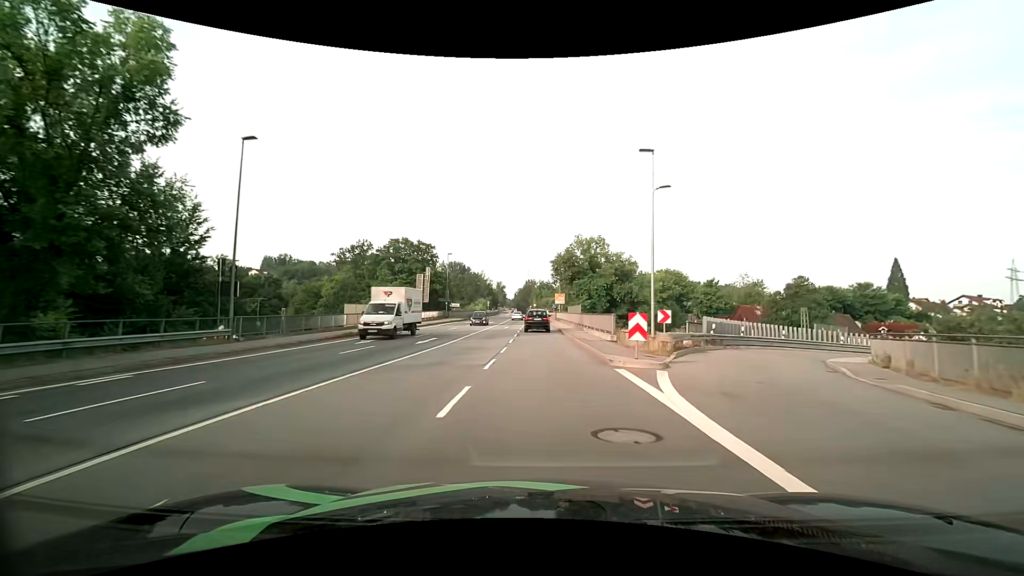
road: primary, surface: asphalt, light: Day
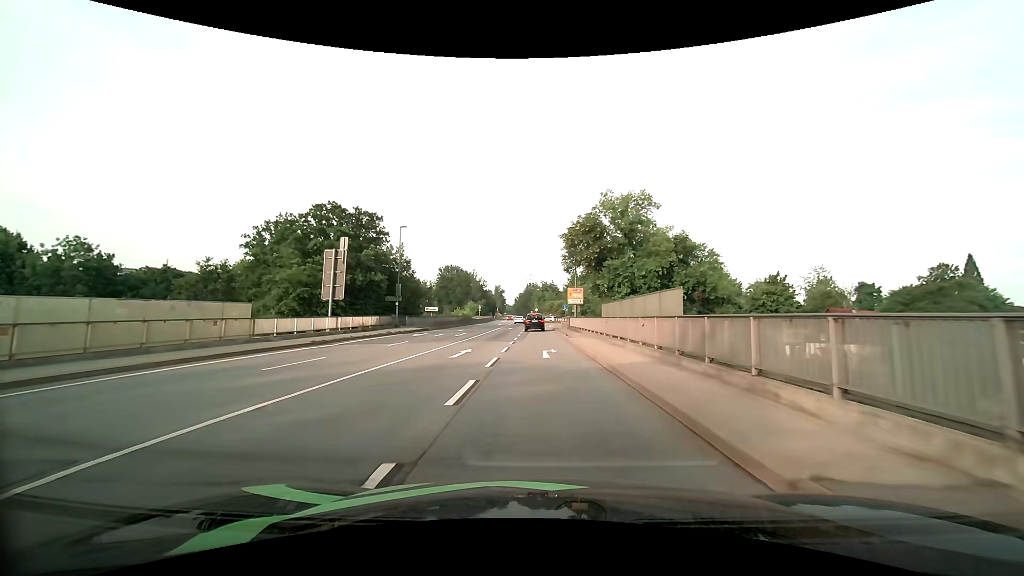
(0.0, +29.6) m; 0°
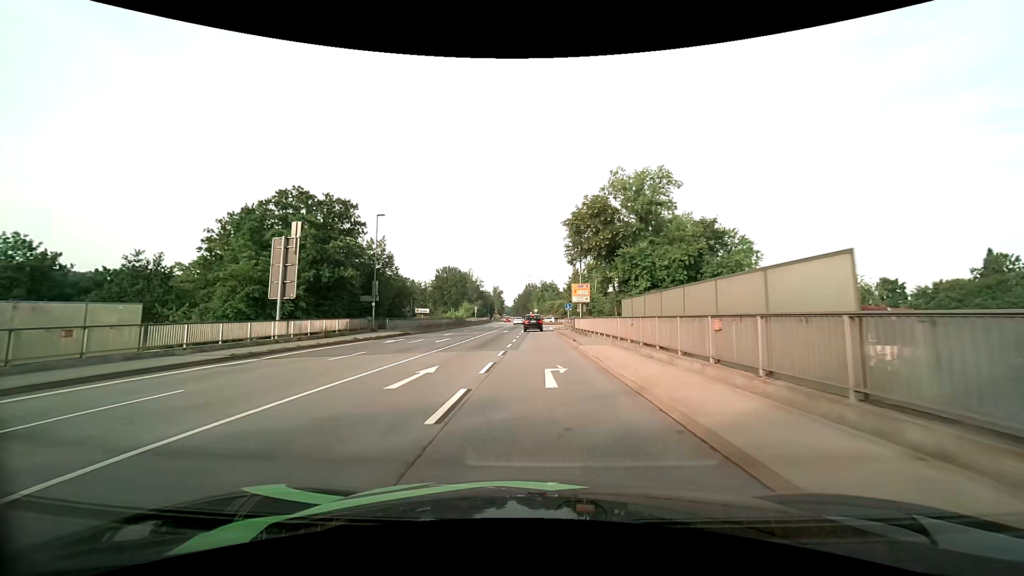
(0.0, +7.2) m; 0°
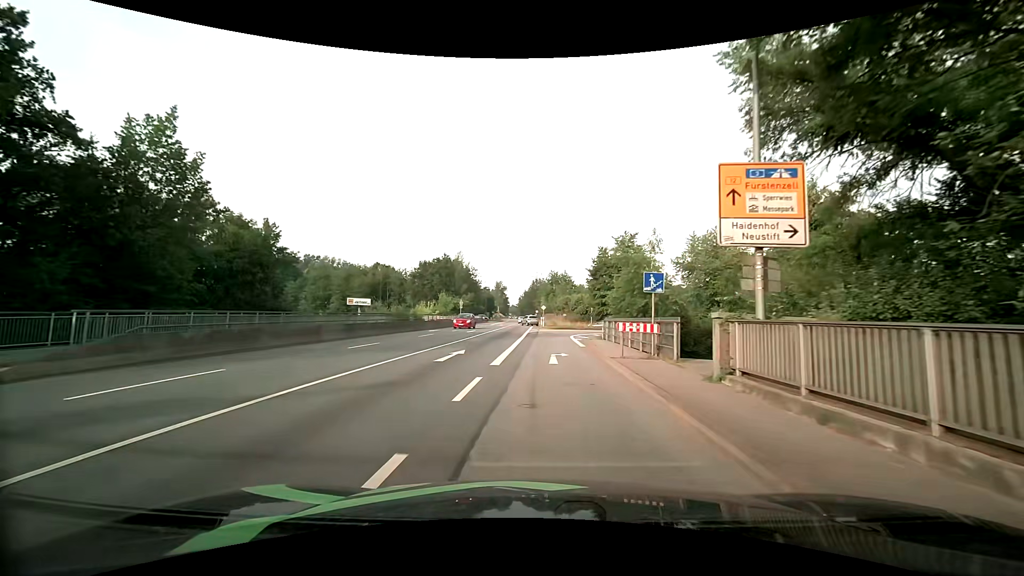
(-0.1, +34.3) m; -2°
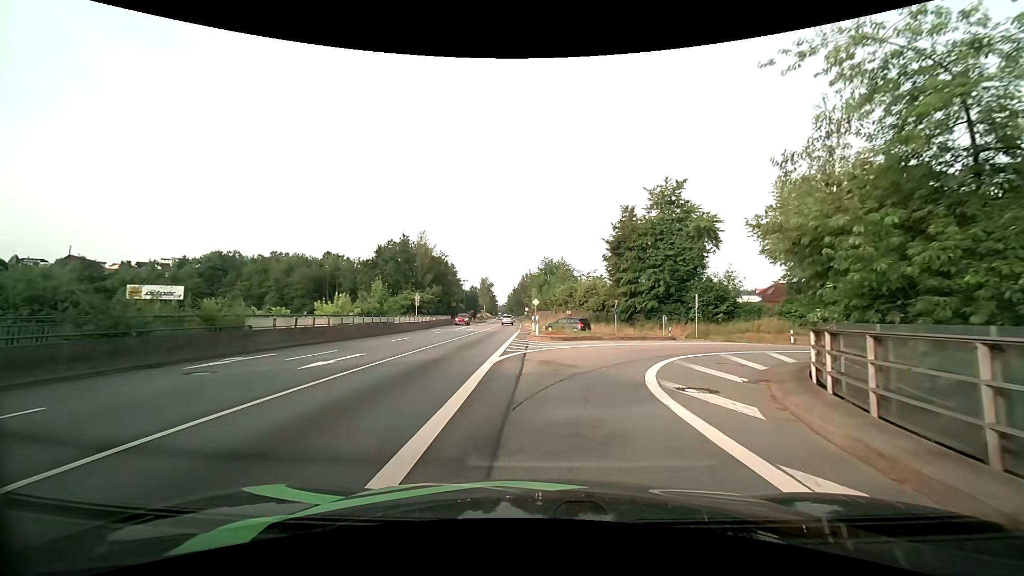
(+0.6, +27.8) m; +2°
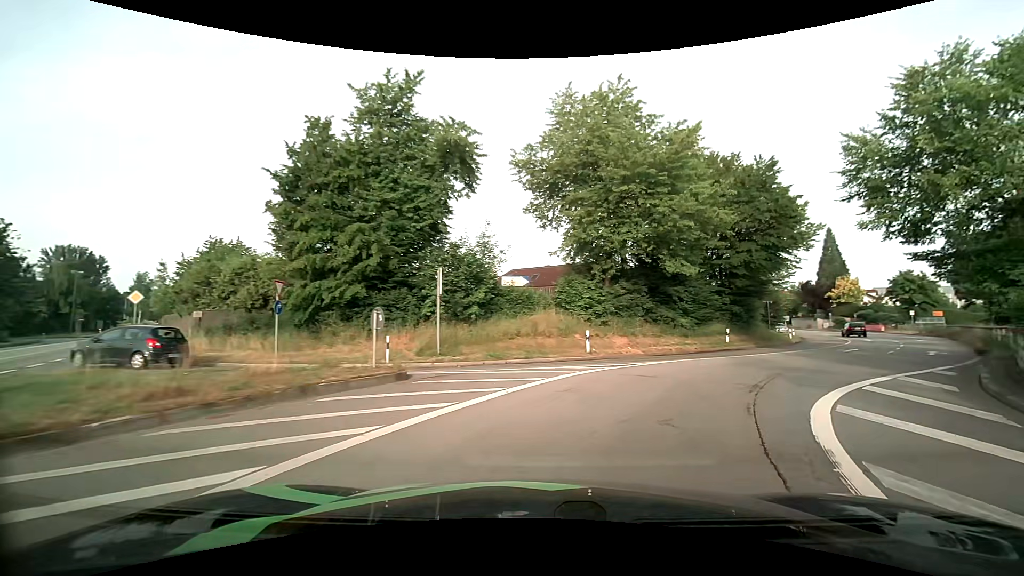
(+4.1, +20.8) m; +31°
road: primary_link
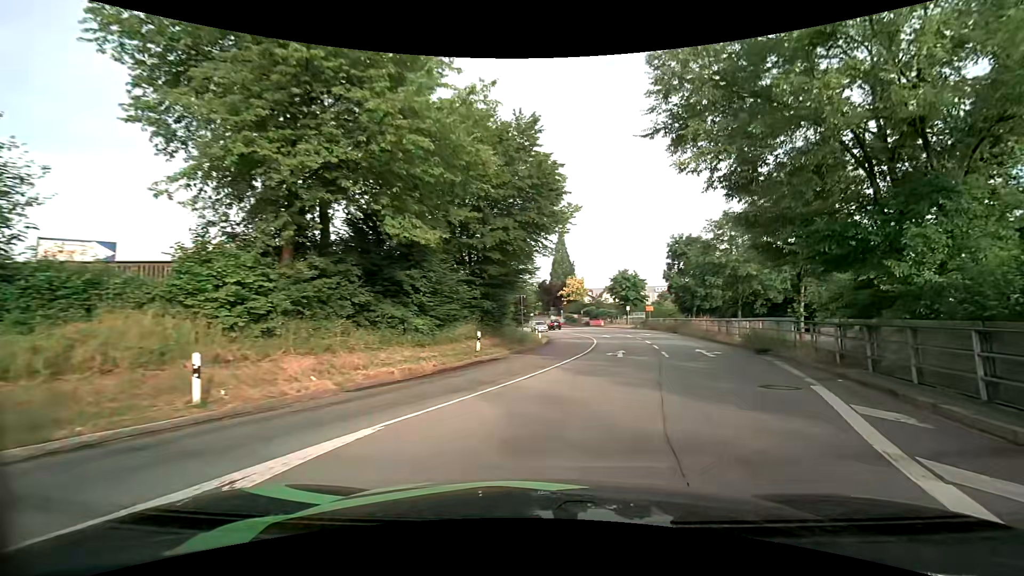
(+2.9, +11.2) m; +28°
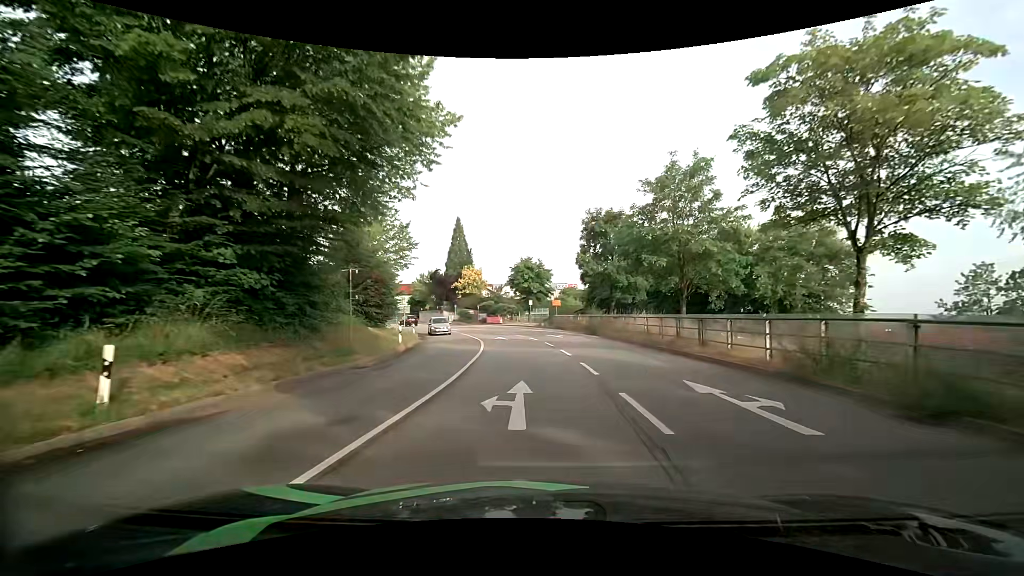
(+2.0, +14.1) m; +11°
(0, +10) (0, +20) (-1, +30) (-2, +40) (-5, +50) (-8, +59) (-12, +68) (-17, +77) (-22, +85) (-28, +93) m
